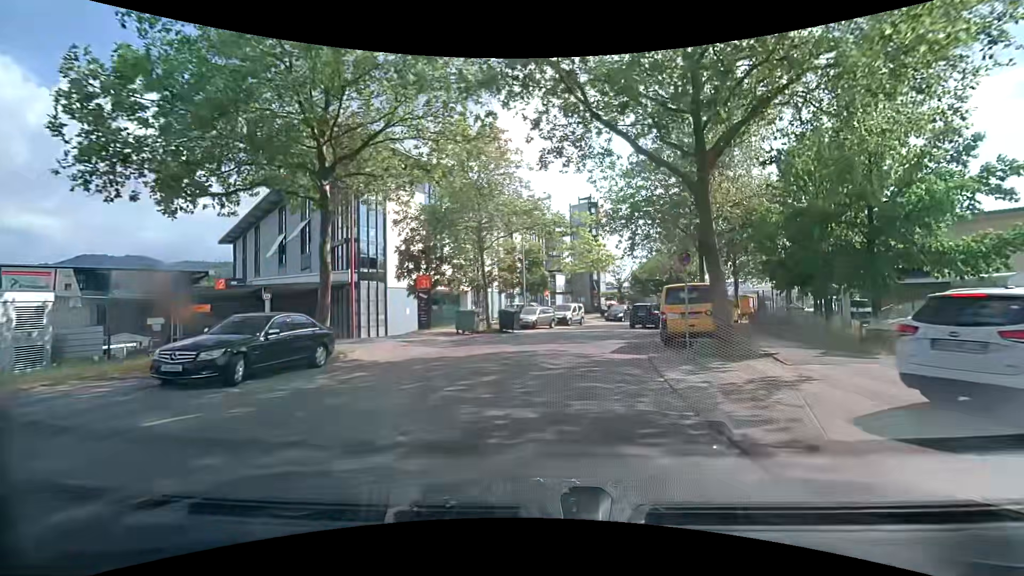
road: tertiary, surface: asphalt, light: Day
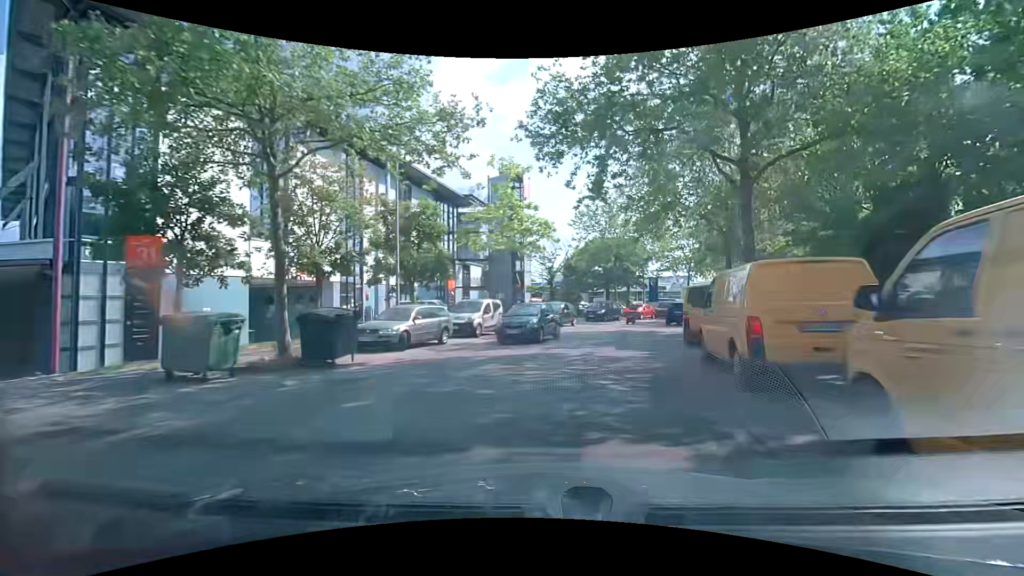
(+1.0, +15.6) m; +8°
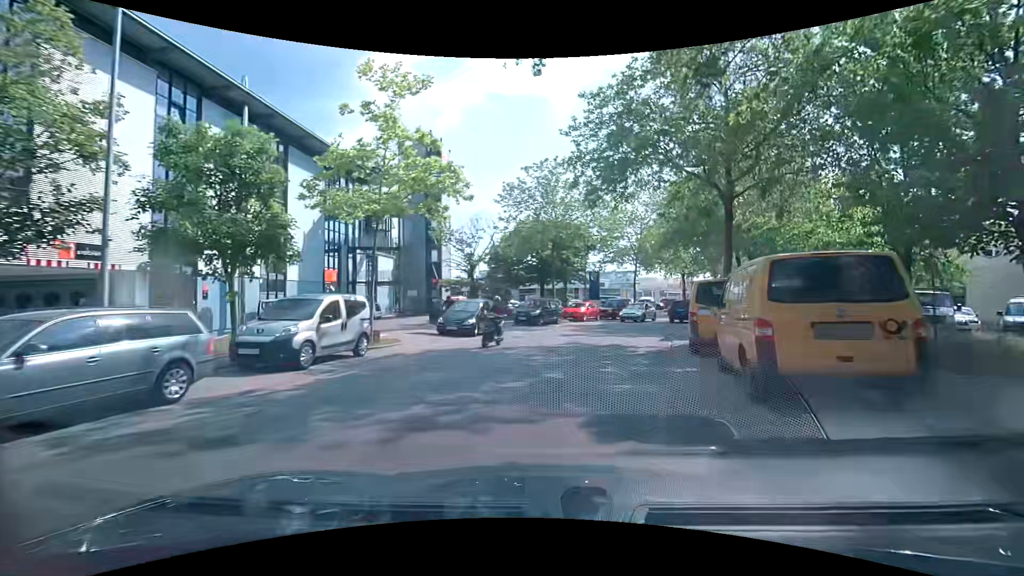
(+0.8, +10.3) m; +8°
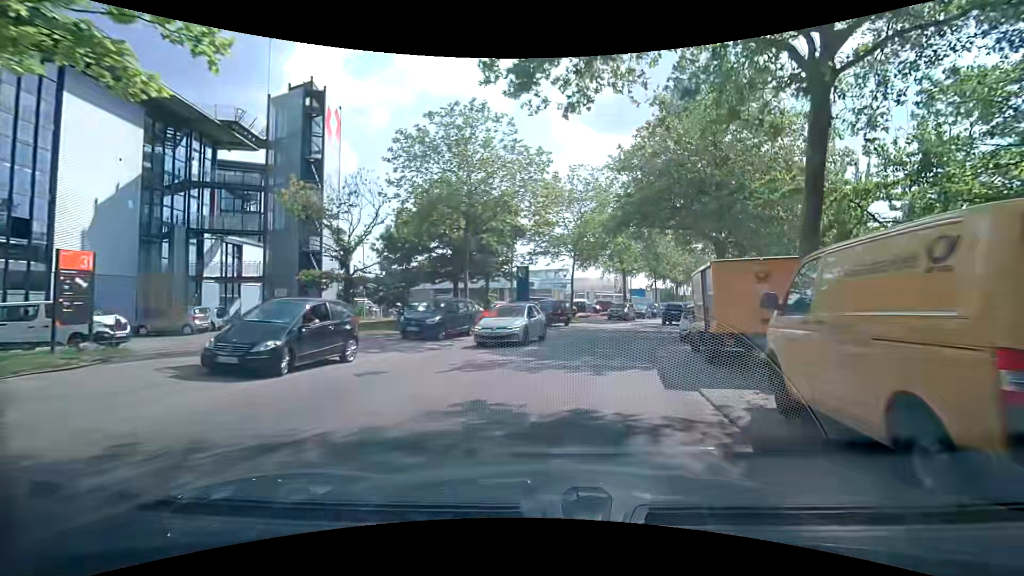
(+0.8, +10.5) m; +9°
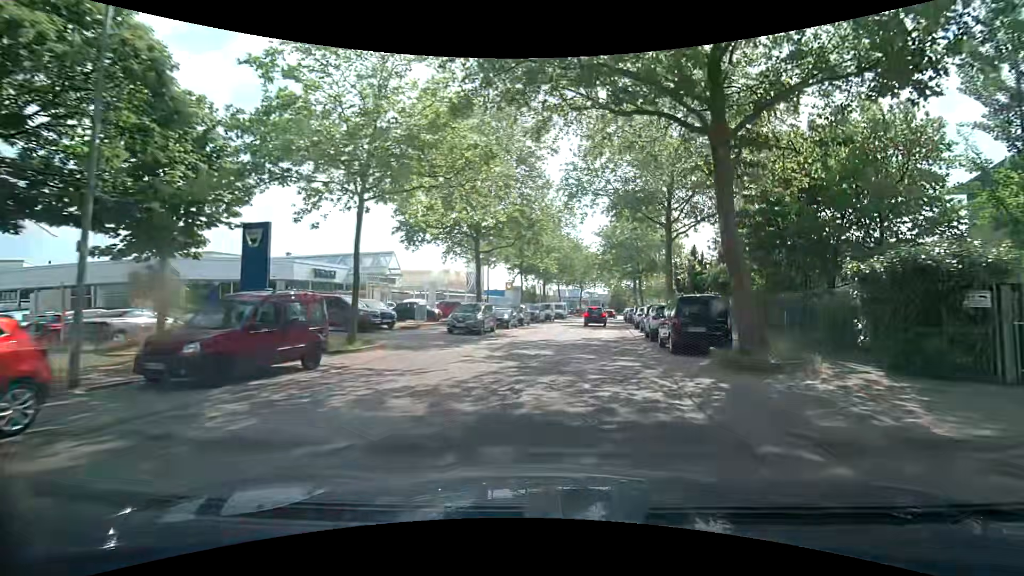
(+2.8, +21.7) m; +16°
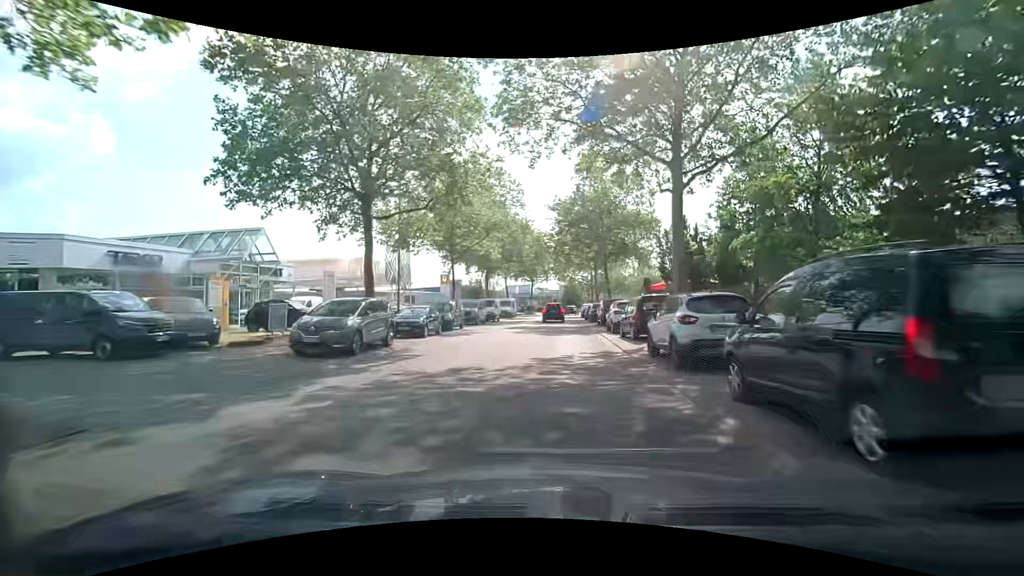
(+0.6, +11.5) m; +5°
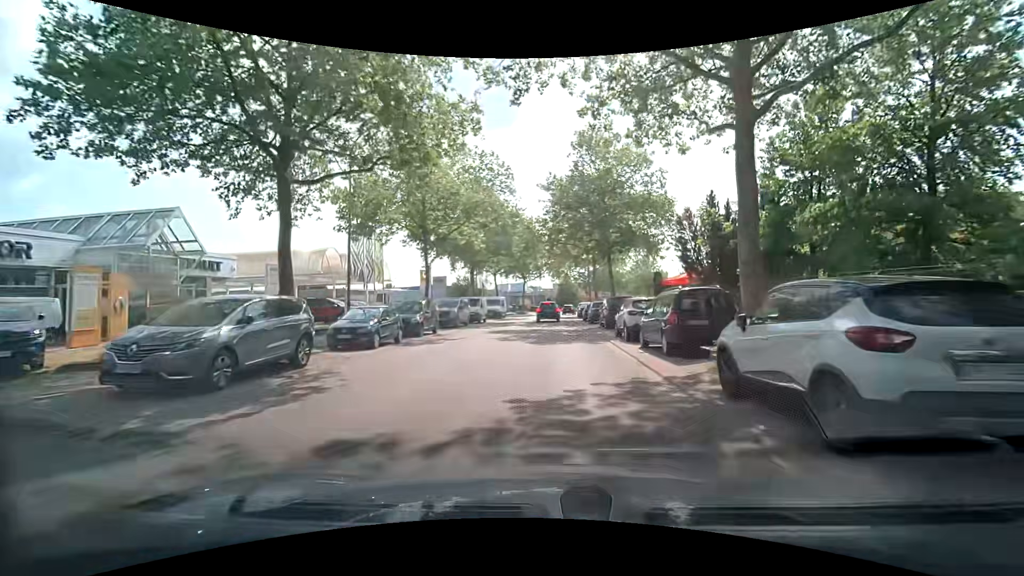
(0.0, +5.9) m; +2°
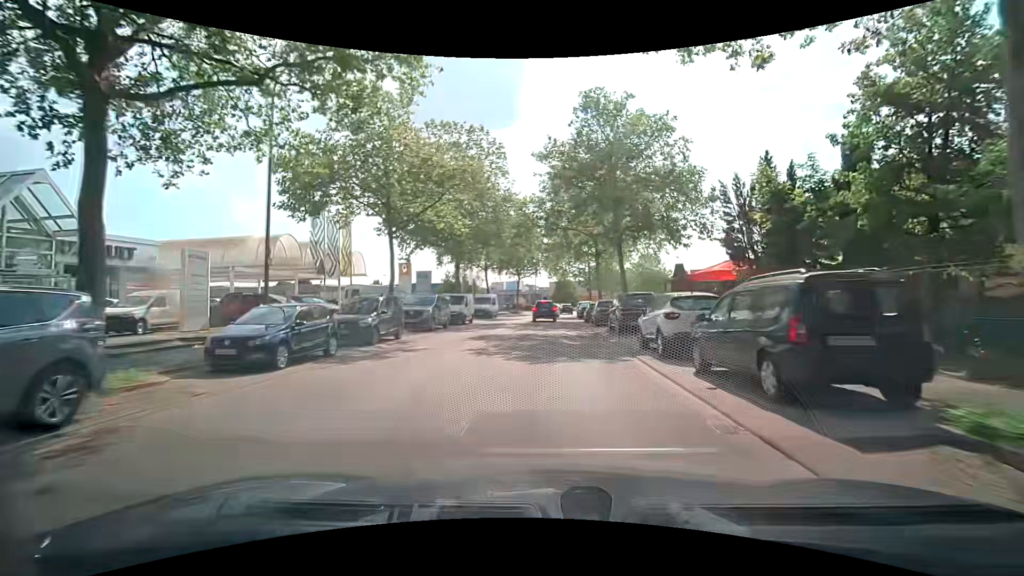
(-0.1, +5.9) m; -2°
(0, +10) (0, +20) (+1, +30) (+1, +40) (+2, +50) (+3, +60) (+5, +70) (+8, +79) (+9, +89) (+4, +97) m
